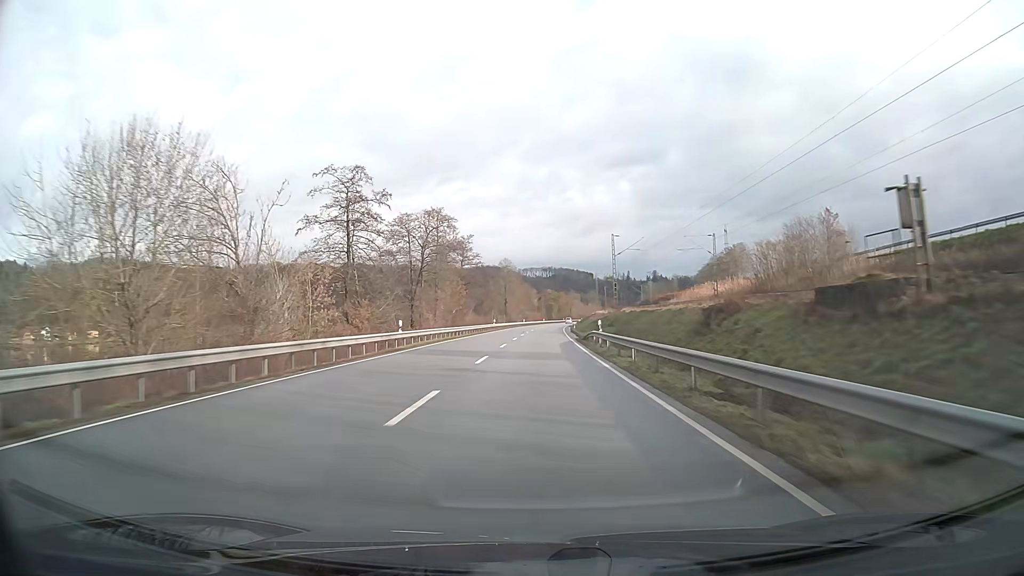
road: primary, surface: asphalt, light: Day
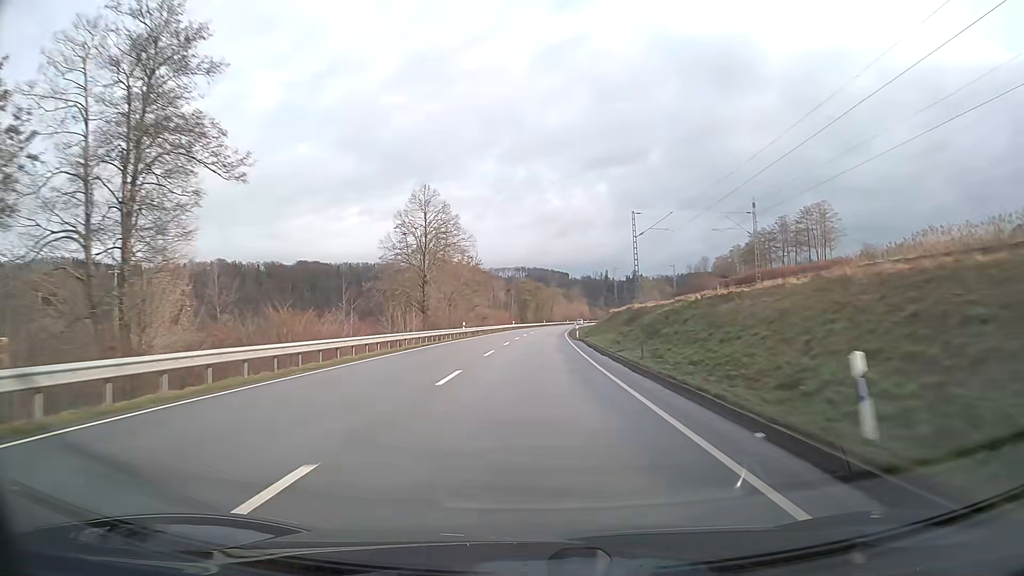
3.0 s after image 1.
(+1.6, +79.0) m; +2°
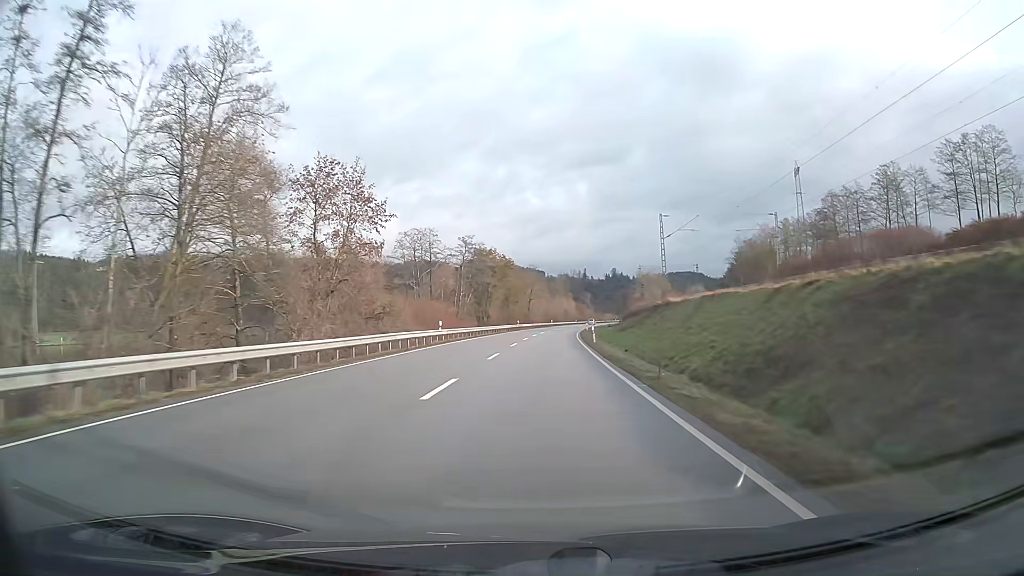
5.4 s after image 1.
(+1.1, +63.2) m; +2°
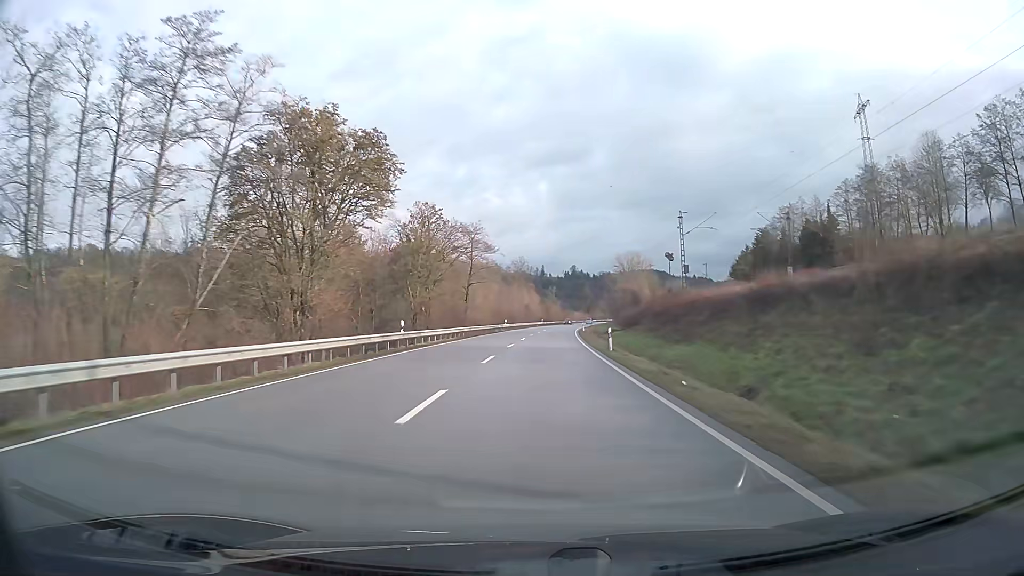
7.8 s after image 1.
(+2.0, +63.1) m; +4°
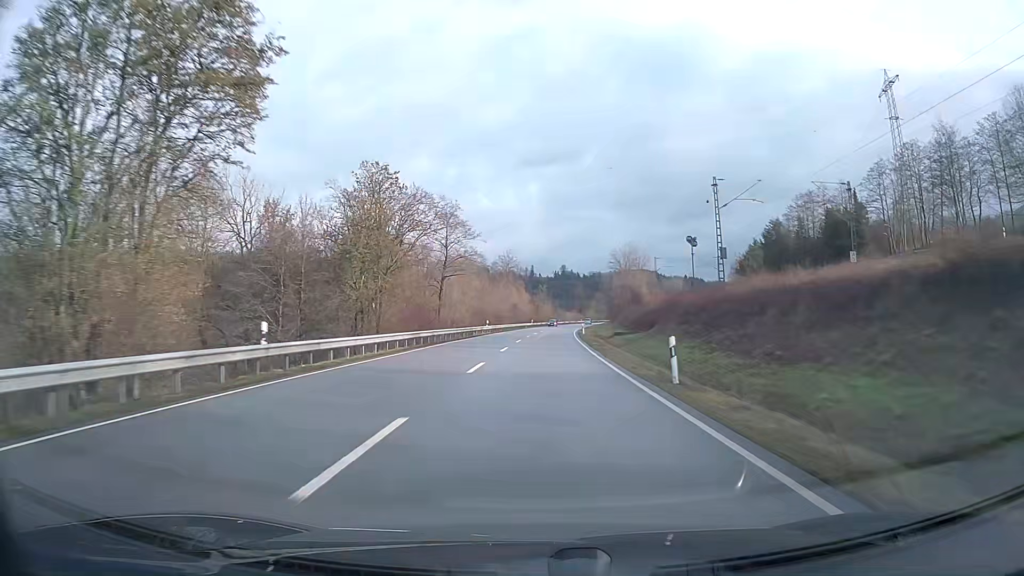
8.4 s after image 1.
(+0.1, +15.8) m; +1°
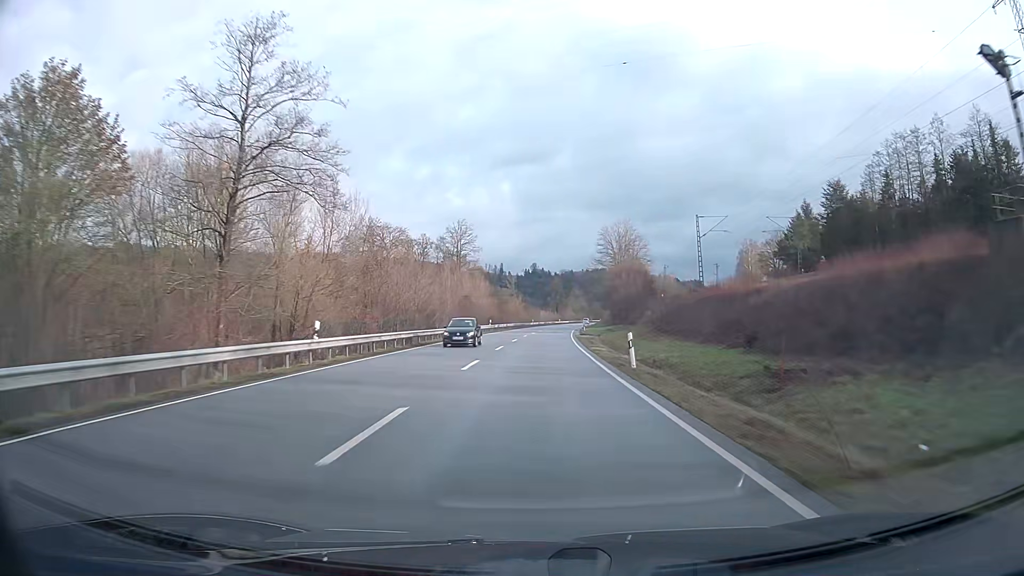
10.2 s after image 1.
(+1.1, +47.3) m; +2°
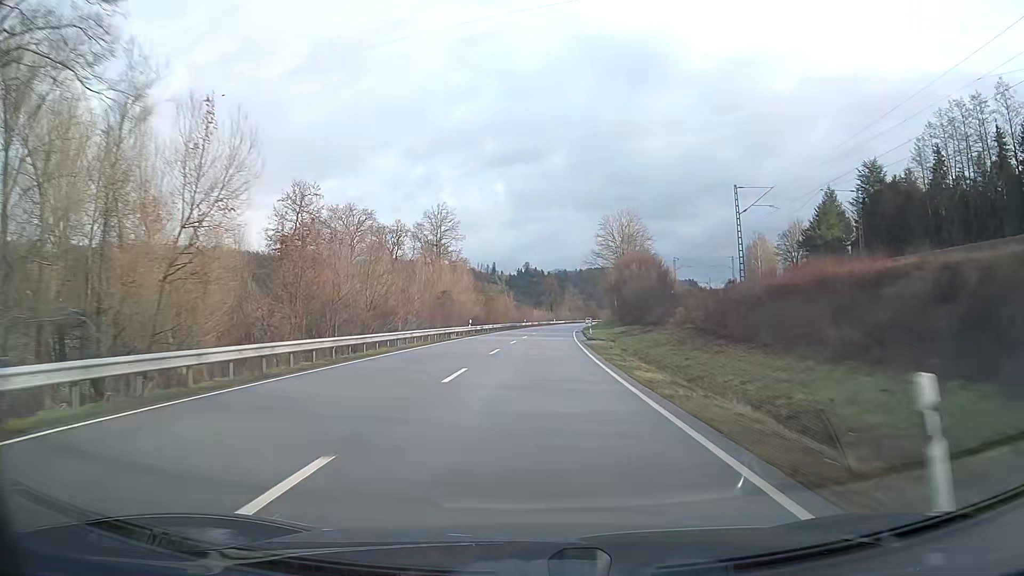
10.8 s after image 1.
(+0.1, +15.8) m; +1°
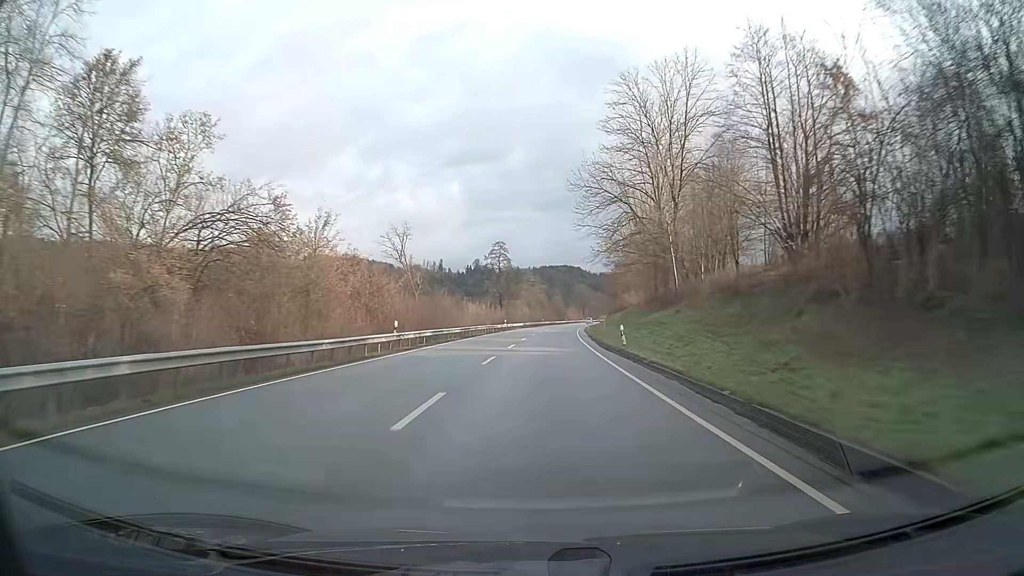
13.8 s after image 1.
(+2.7, +78.9) m; +4°
